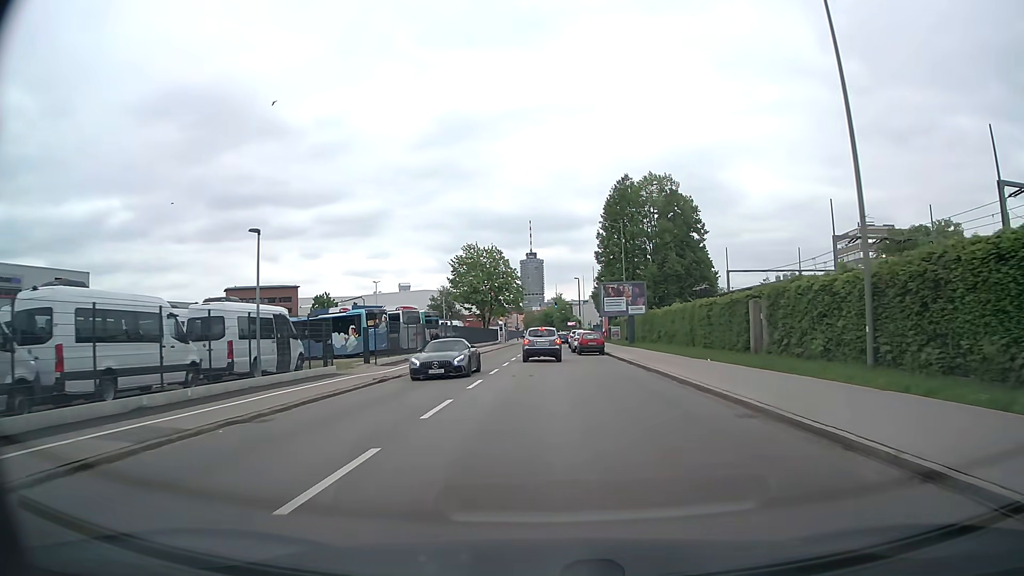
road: secondary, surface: asphalt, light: Day
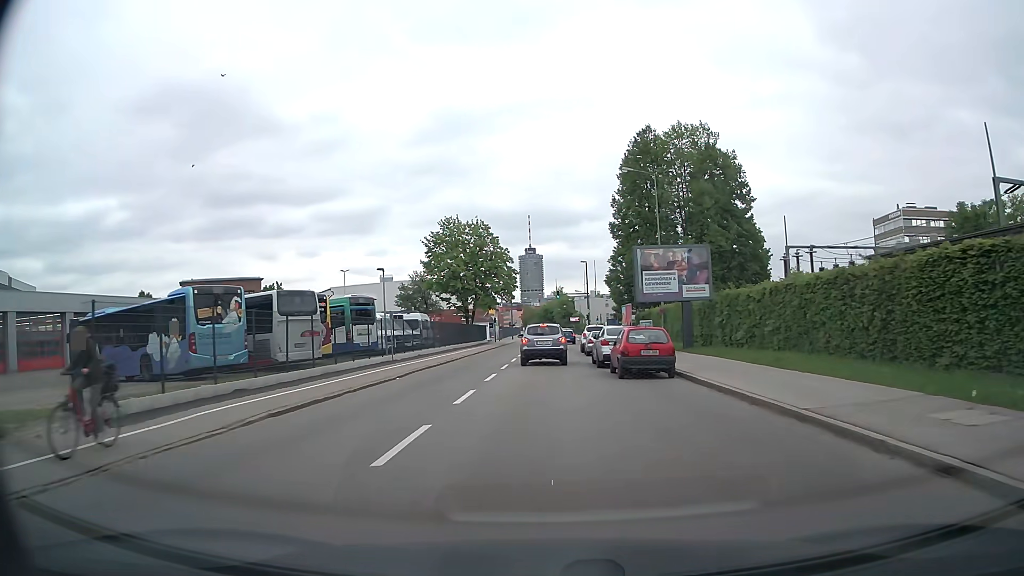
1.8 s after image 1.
(0.0, +22.0) m; 0°
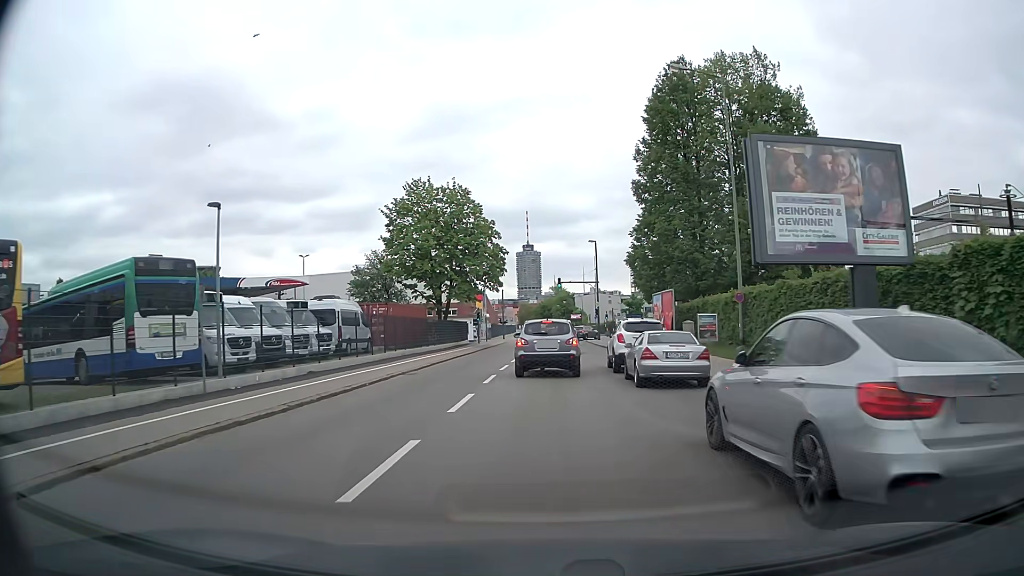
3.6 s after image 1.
(+0.1, +19.5) m; 0°
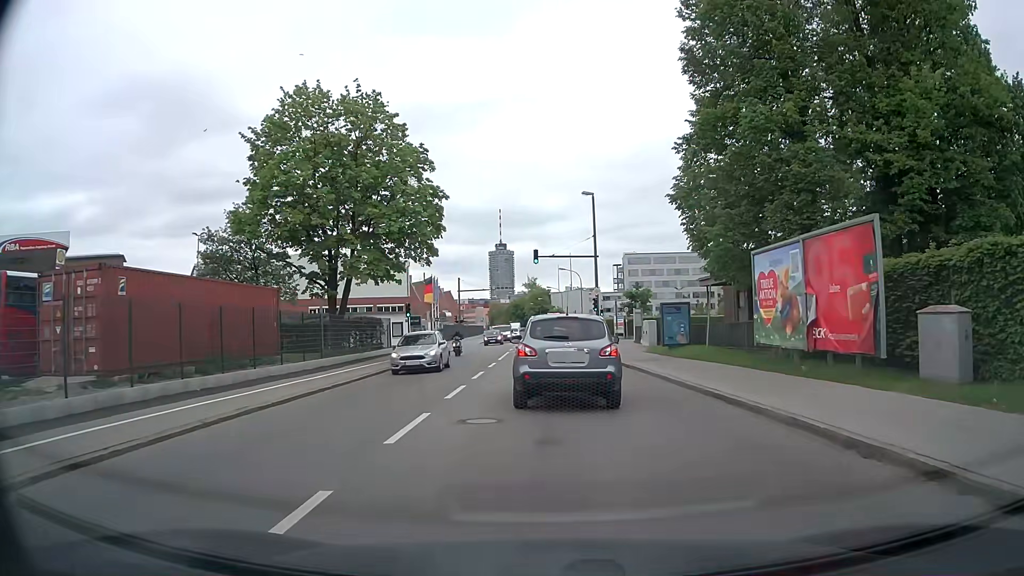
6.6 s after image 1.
(+0.2, +25.4) m; +2°
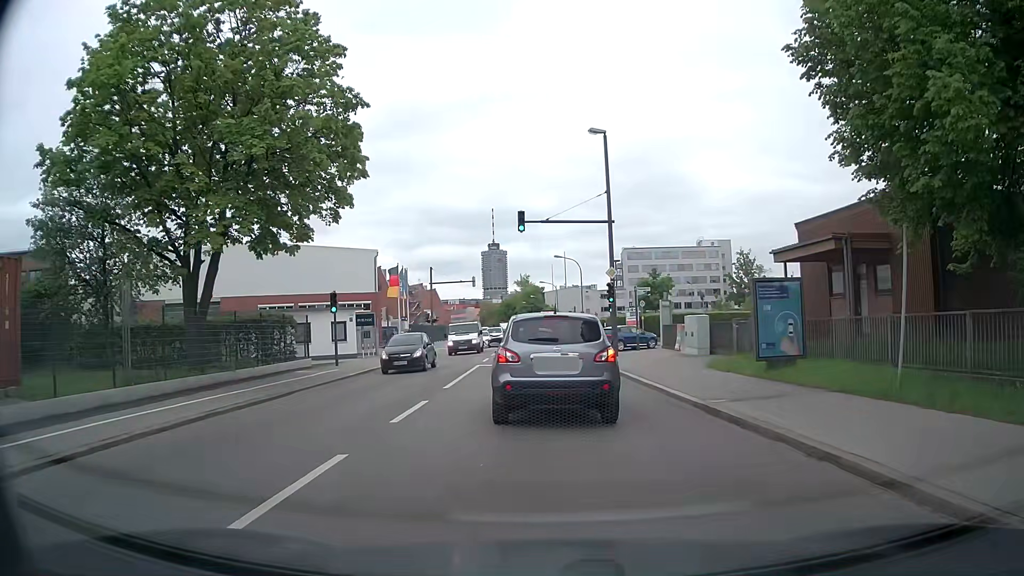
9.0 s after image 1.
(+0.2, +14.4) m; +1°
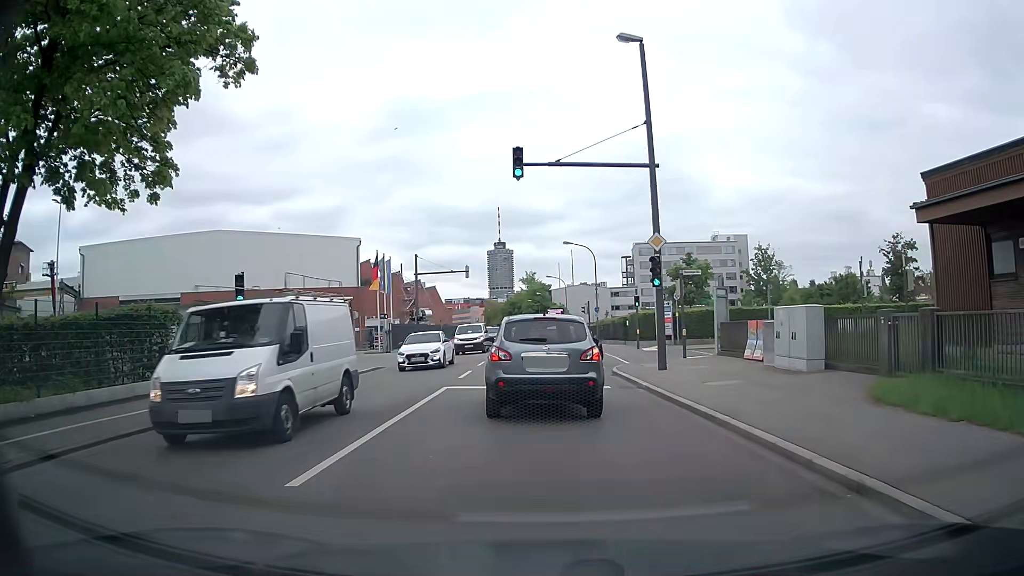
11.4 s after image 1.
(-0.1, +10.3) m; -1°
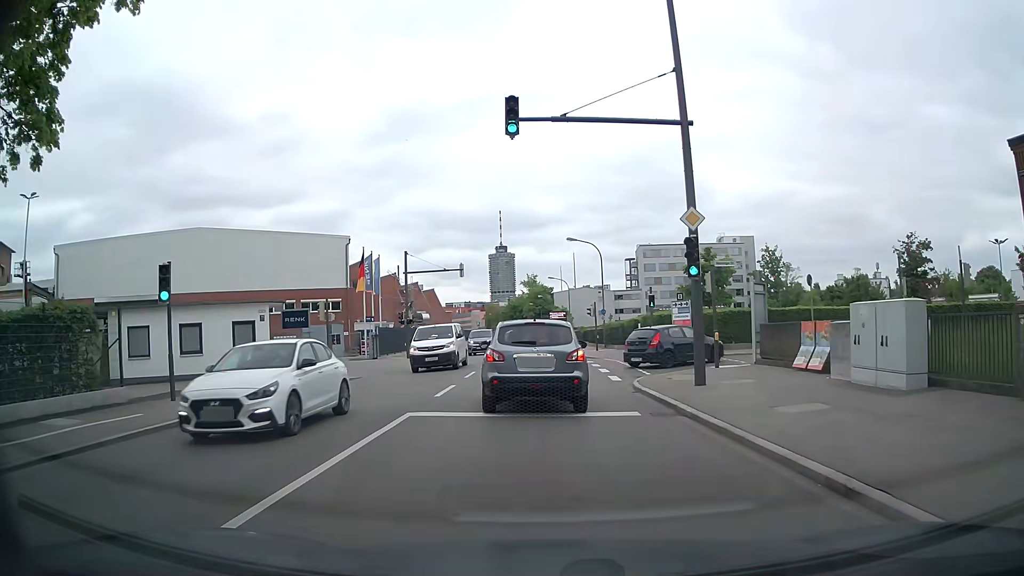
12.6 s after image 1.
(+0.1, +4.7) m; +1°
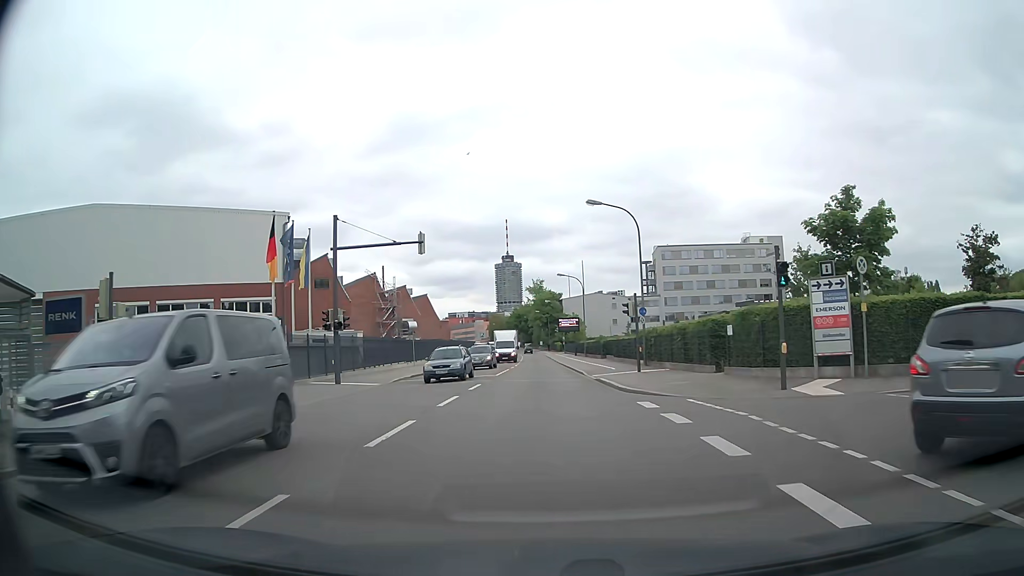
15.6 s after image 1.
(-0.3, +18.4) m; -1°
(0, +10) (0, +20) (0, +30) (-1, +40) (-1, +50) (-1, +60) (-1, +70) (-2, +80) (-3, +90) (-3, +100) m
